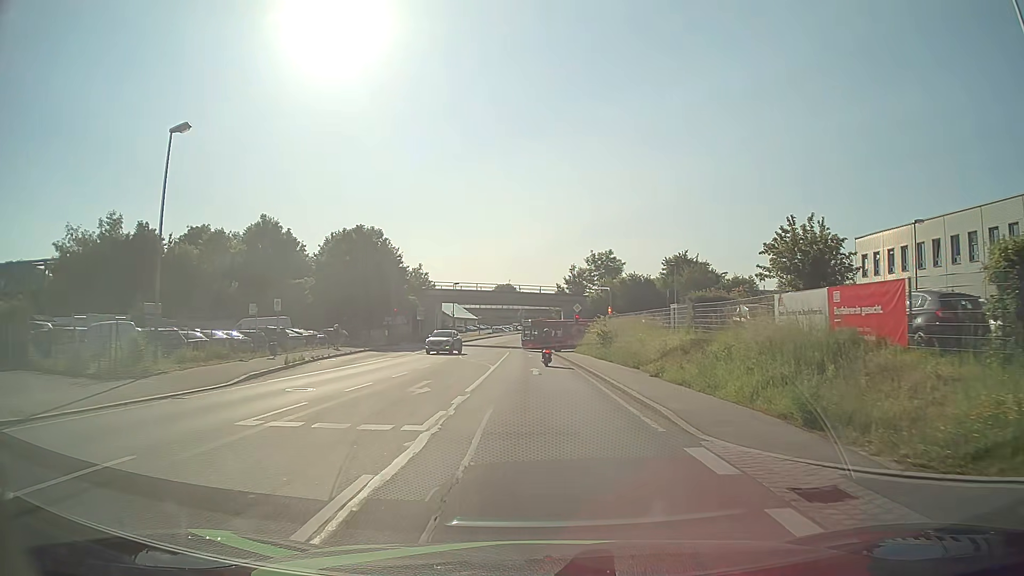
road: primary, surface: asphalt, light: Day
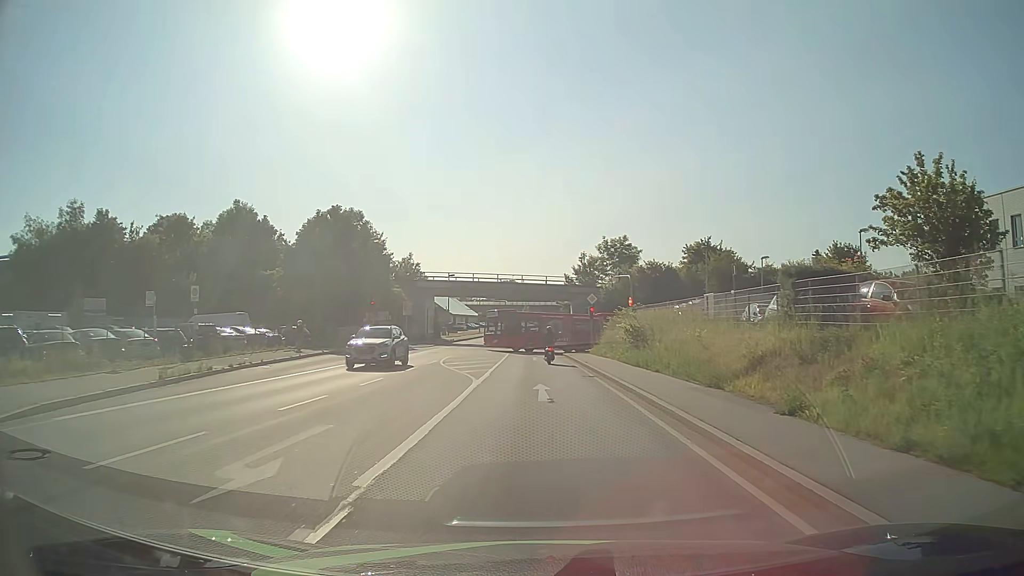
(-0.1, +10.4) m; 0°
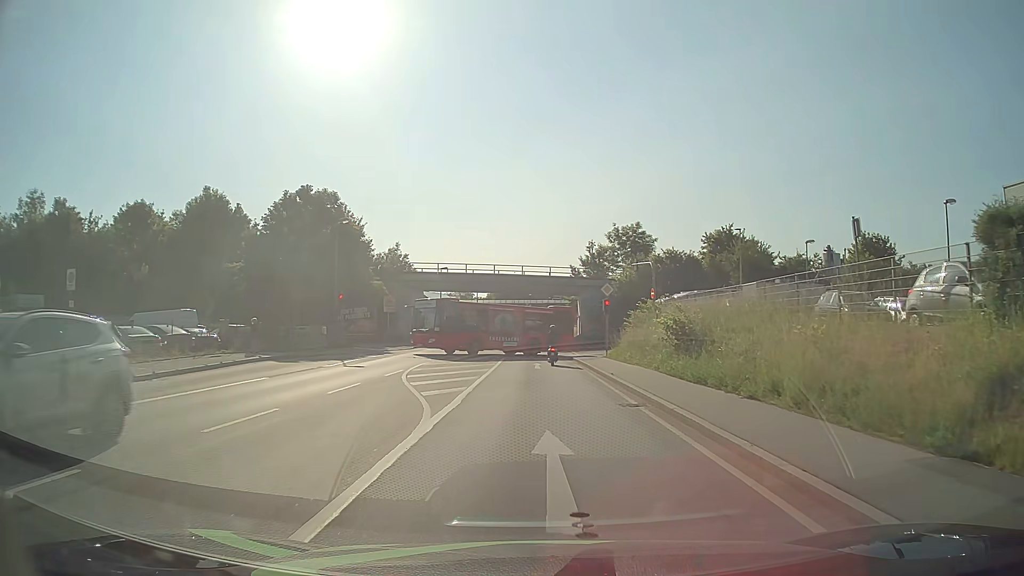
(-0.1, +8.9) m; -1°
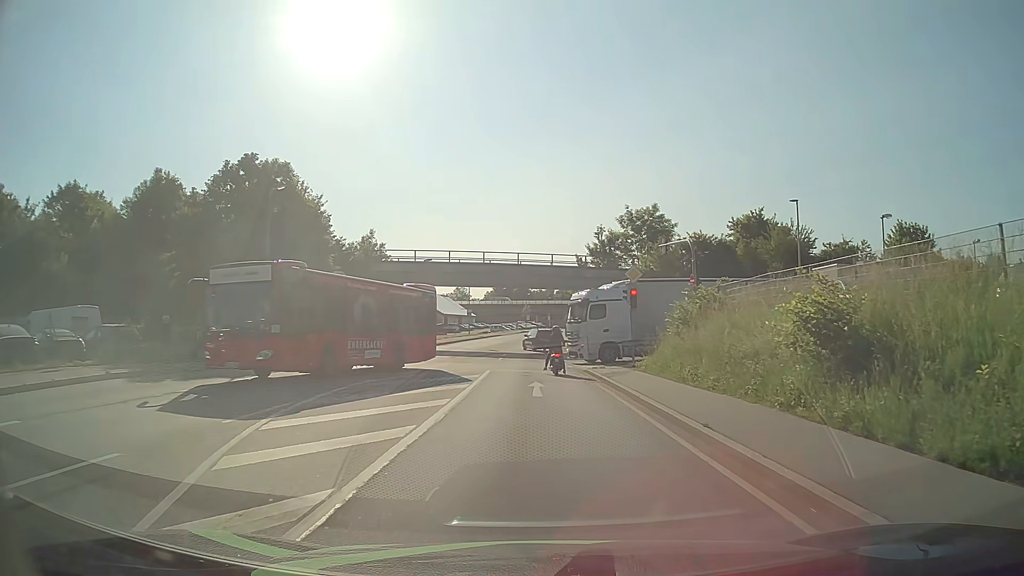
(0.0, +11.0) m; -1°
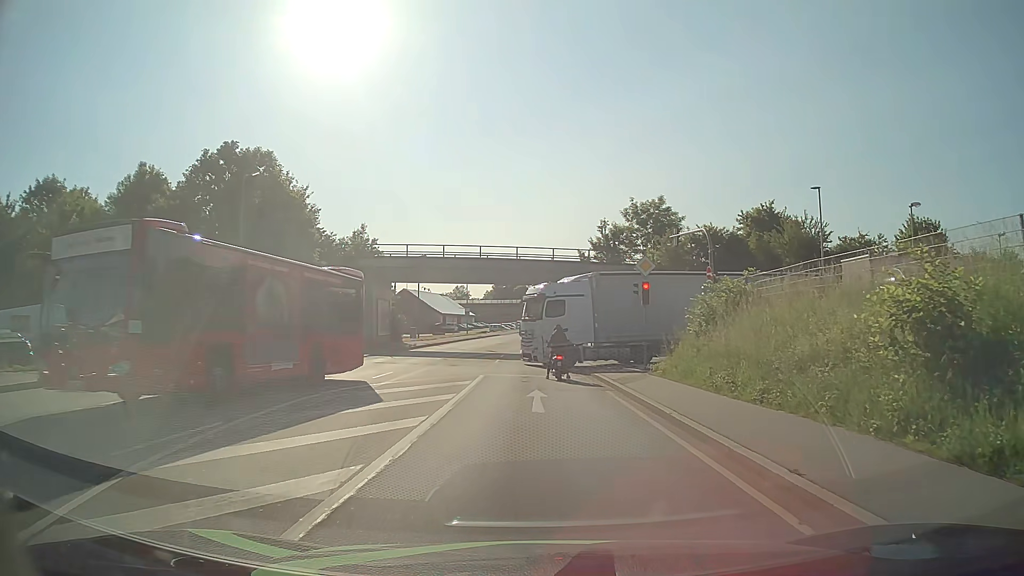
(+0.1, +3.1) m; +1°
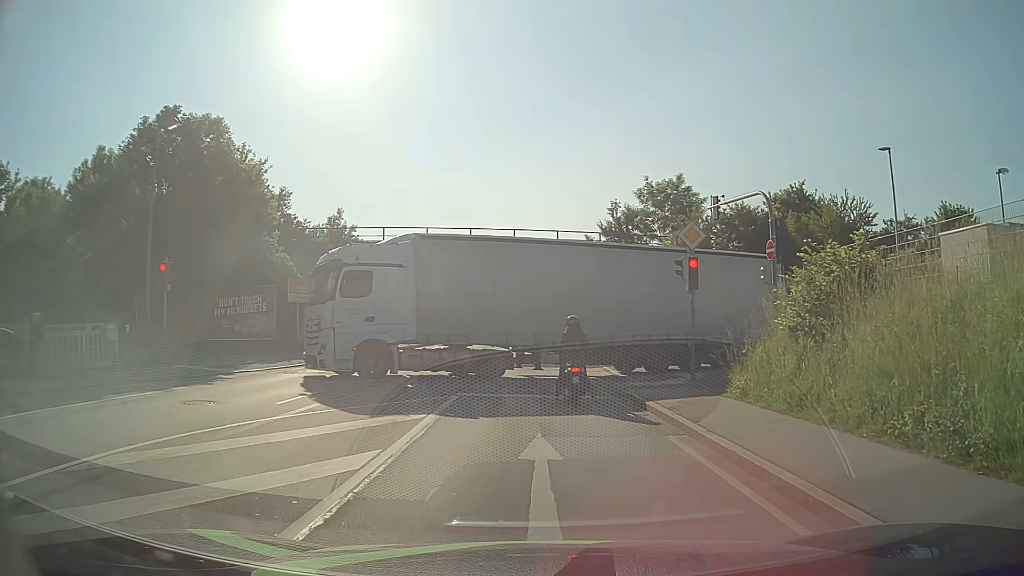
(0.0, +7.4) m; 0°
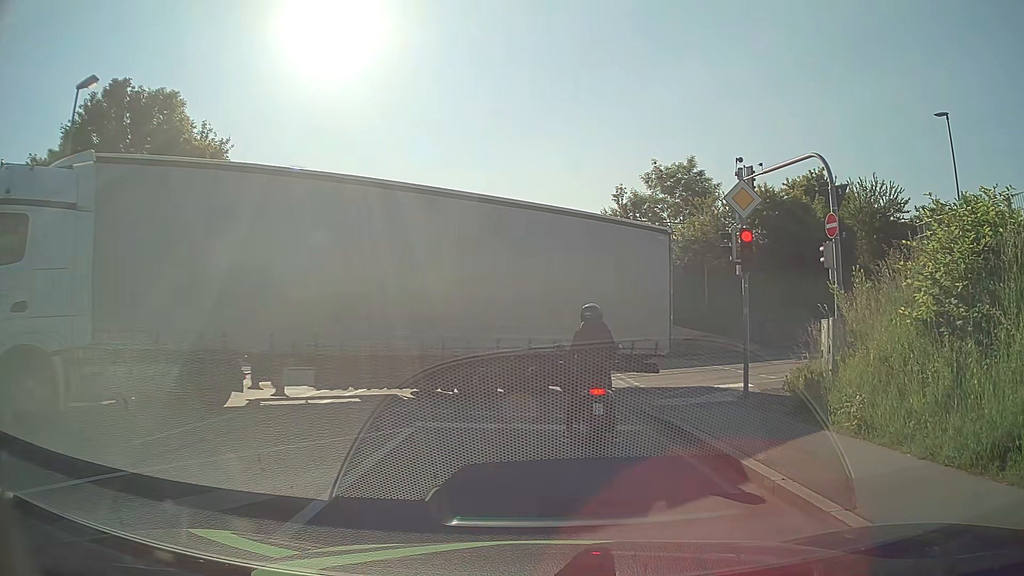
(0.0, +4.7) m; +1°
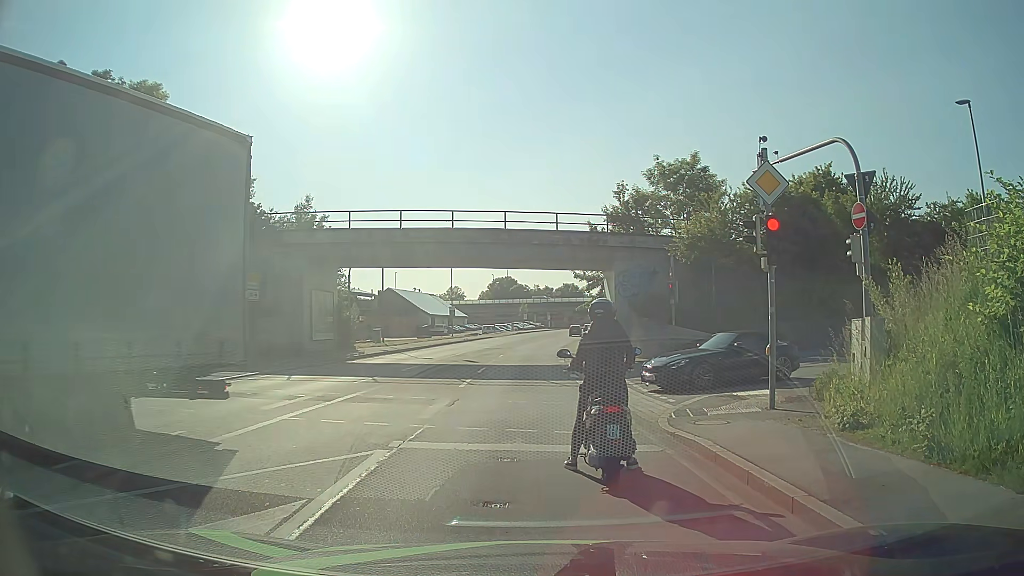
(0.0, +1.5) m; 0°
